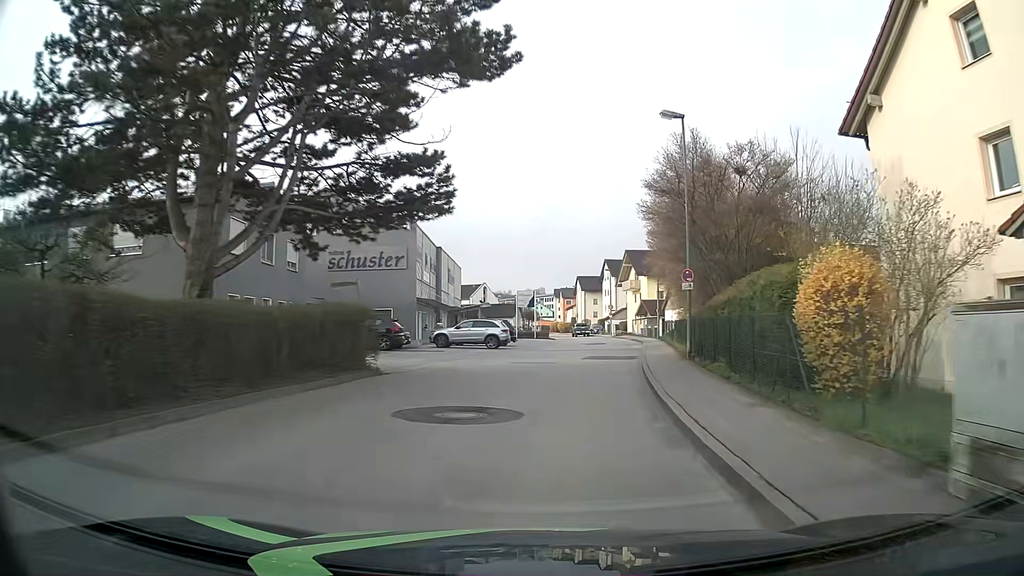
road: unclassified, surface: asphalt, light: Day
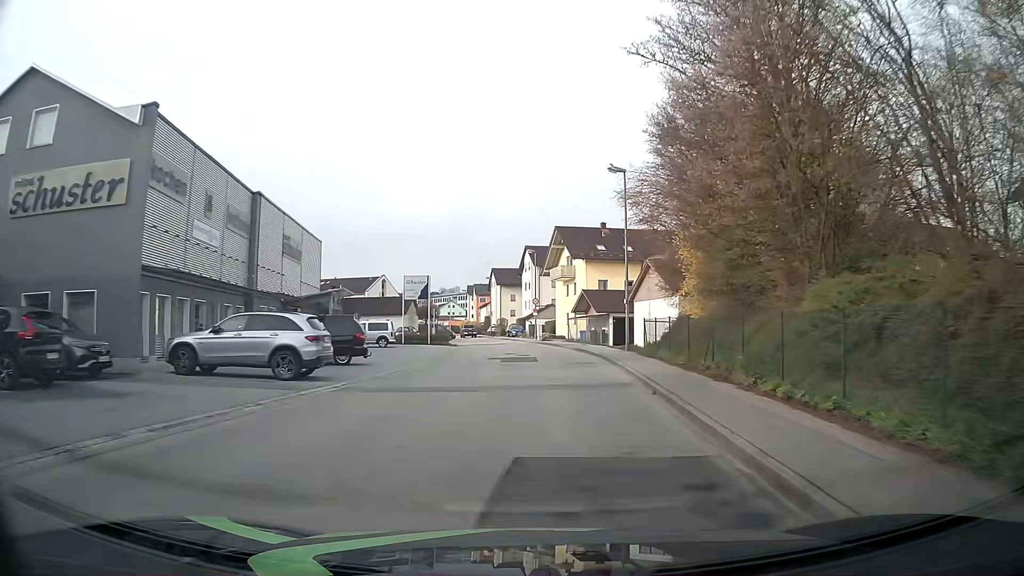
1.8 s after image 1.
(+1.4, +21.8) m; +7°
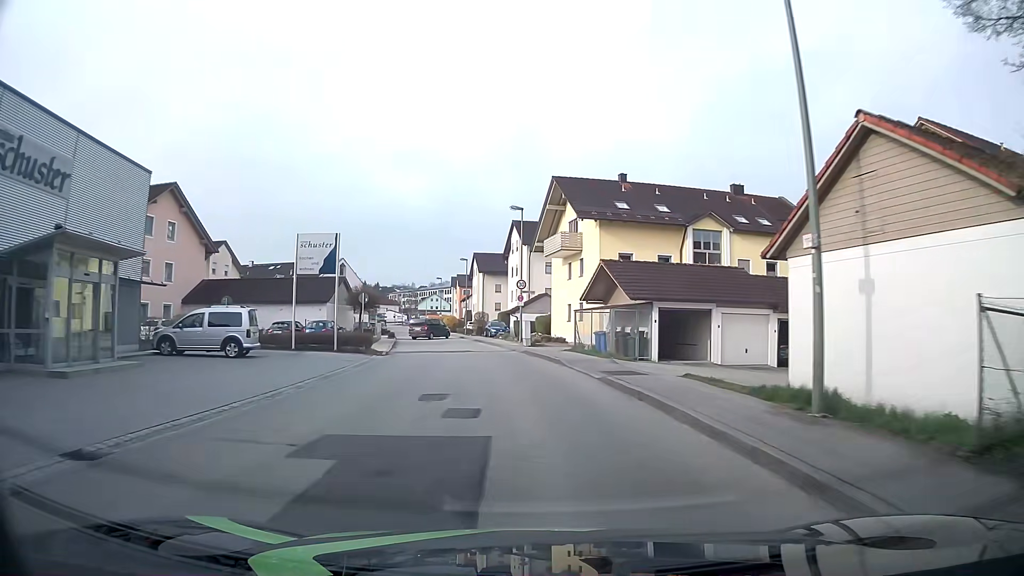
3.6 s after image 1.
(+0.5, +21.6) m; +1°
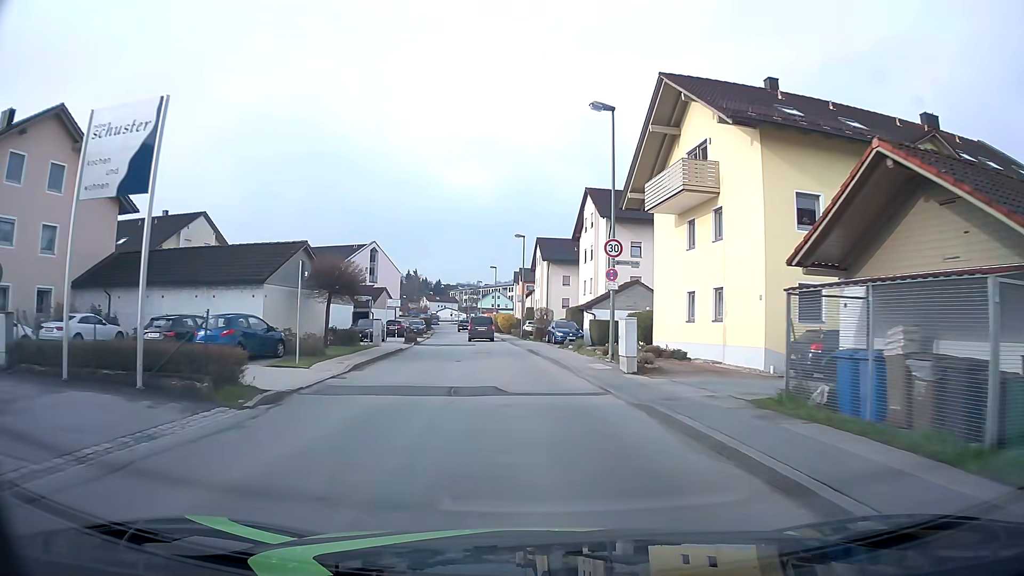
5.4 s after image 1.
(-0.9, +19.4) m; -6°
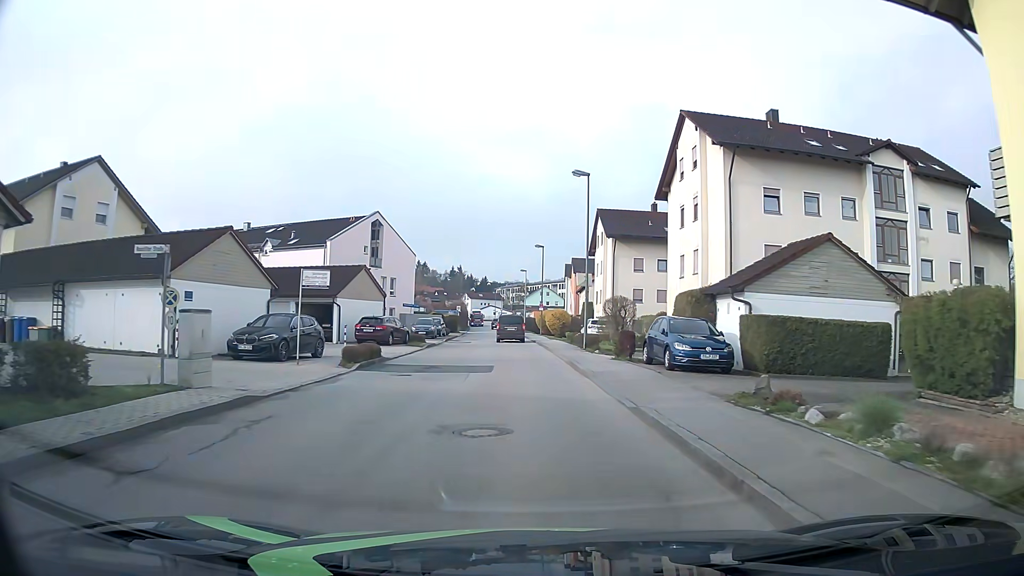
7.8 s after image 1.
(-0.8, +22.2) m; -4°
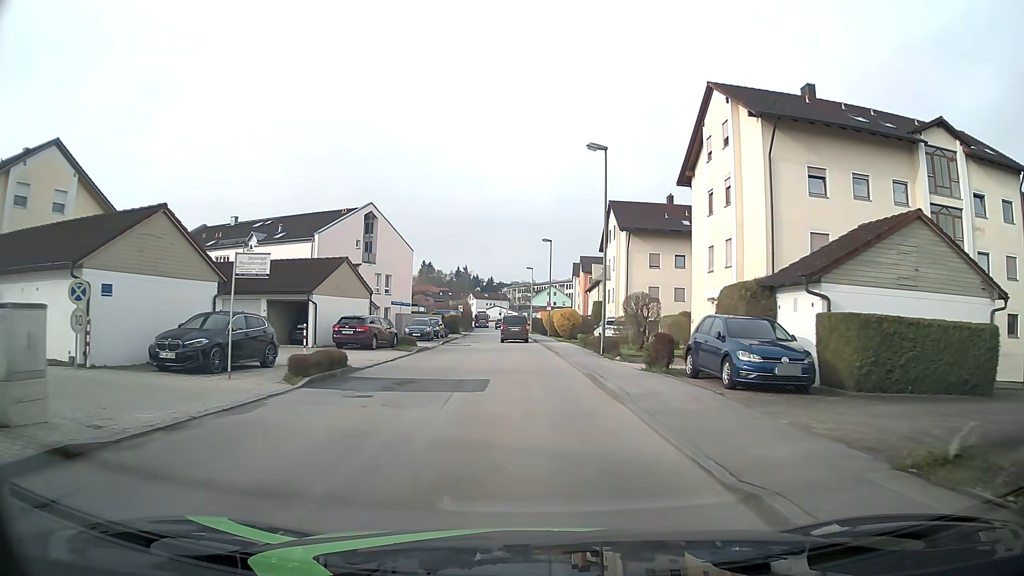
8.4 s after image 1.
(0.0, +4.9) m; -1°
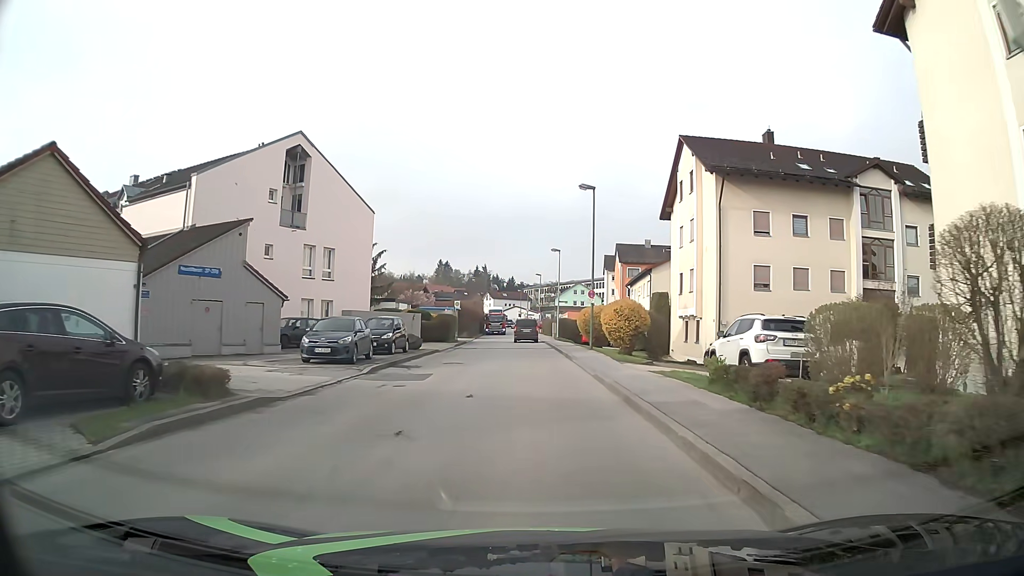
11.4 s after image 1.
(+0.1, +23.0) m; -1°
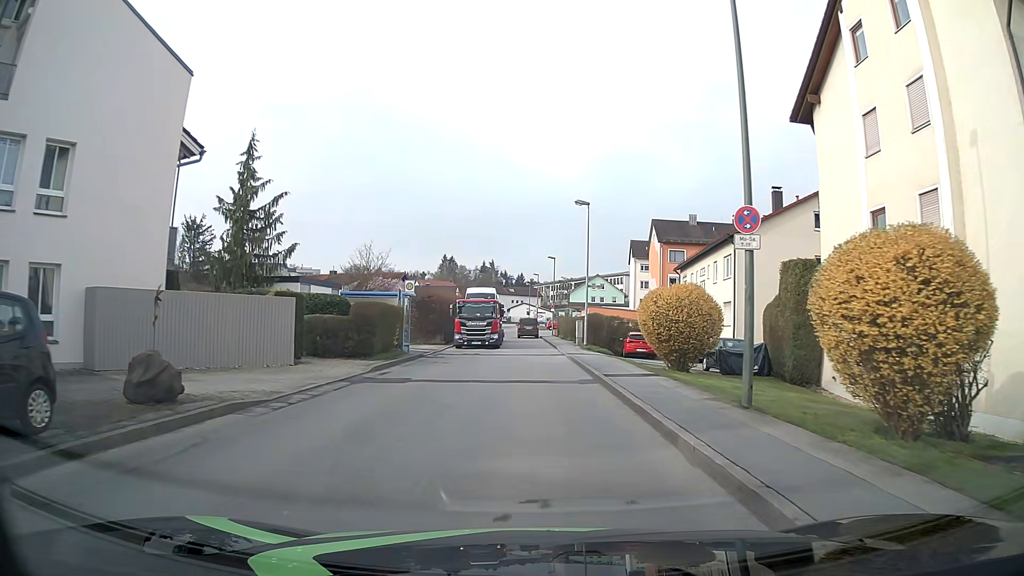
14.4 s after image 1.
(-0.2, +23.6) m; -1°
(0, +10) (0, +20) (0, +30) (0, +40) (0, +50) (0, +60) (-1, +70) (-1, +80) (-1, +90) (-2, +100) m
